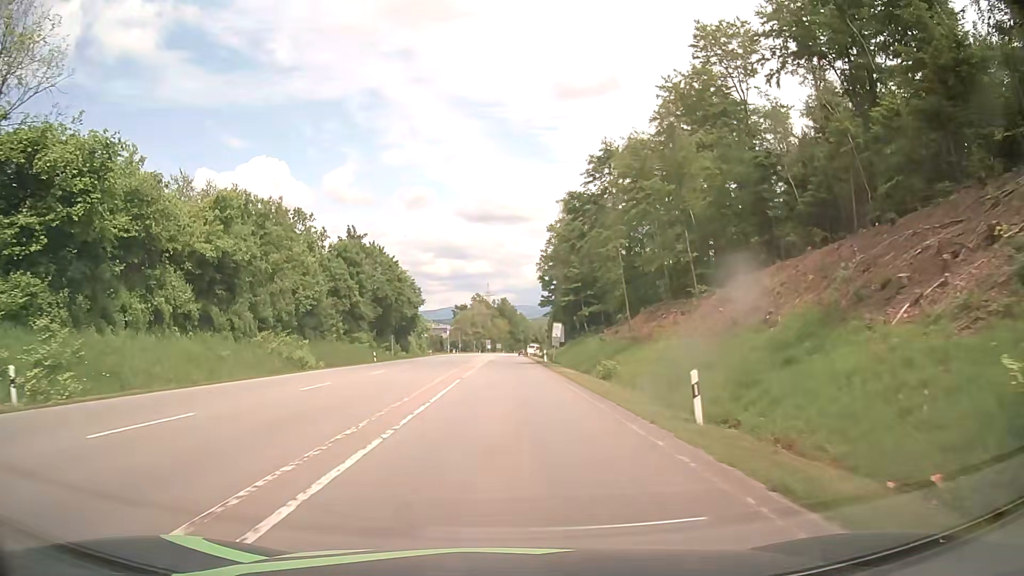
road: secondary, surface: asphalt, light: Day
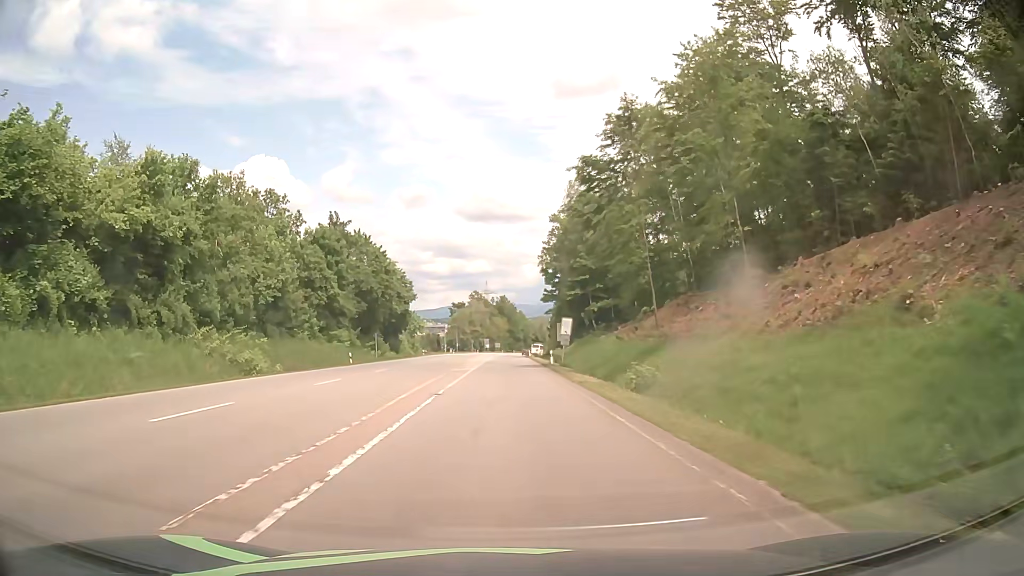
(-0.1, +9.2) m; 0°
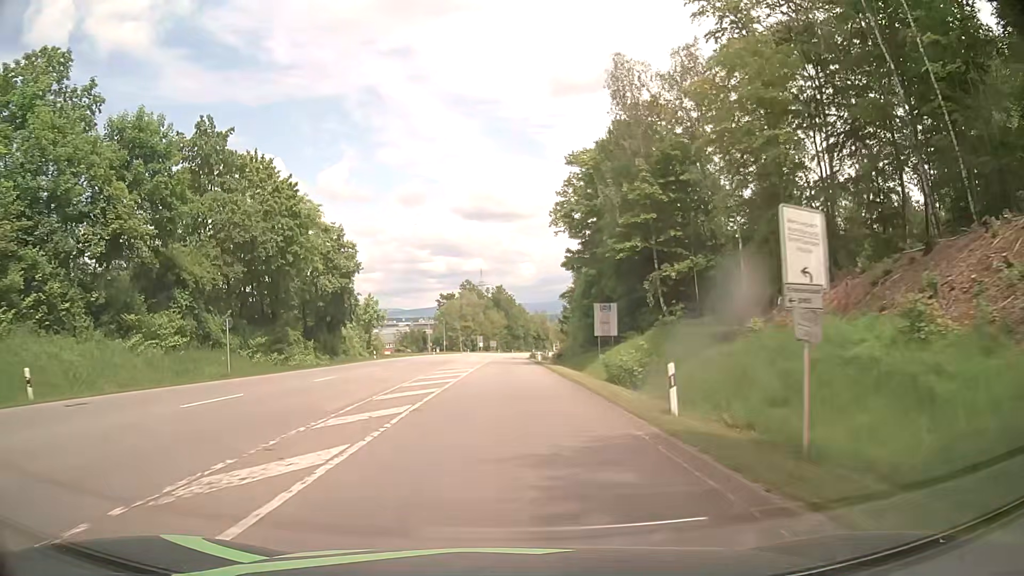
(-0.2, +36.8) m; 0°
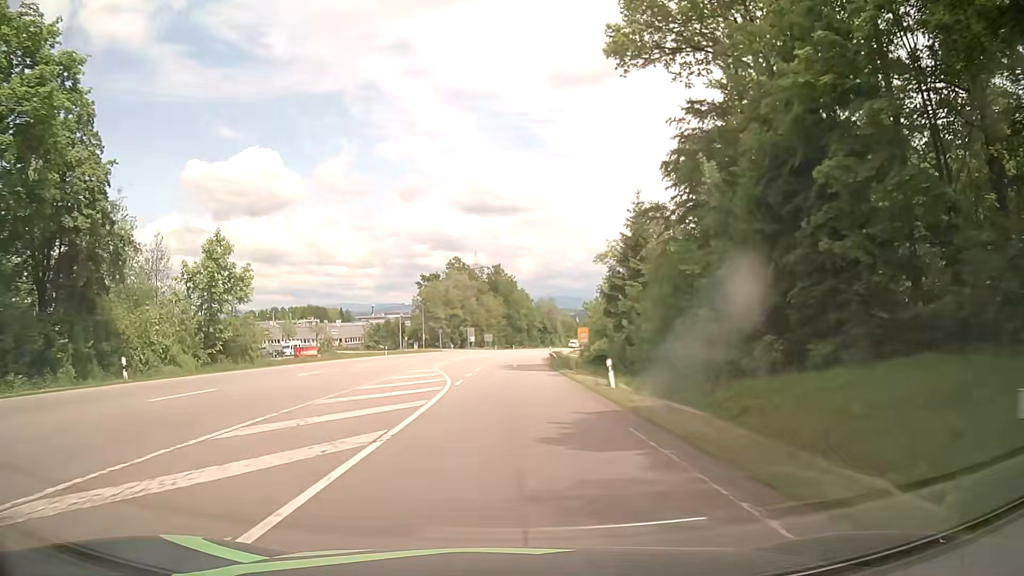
(-0.1, +45.9) m; 0°
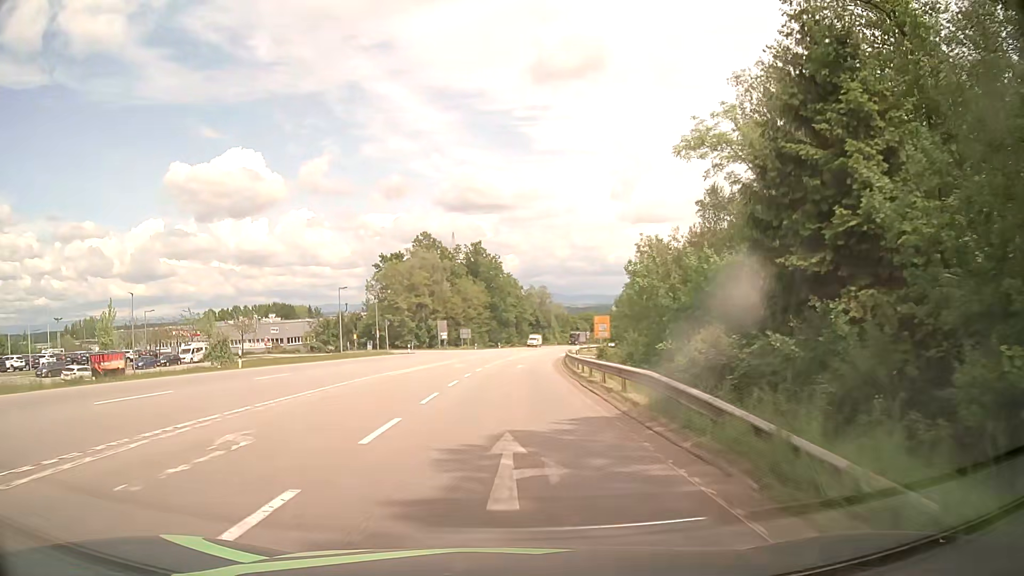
(+0.2, +36.7) m; +2°
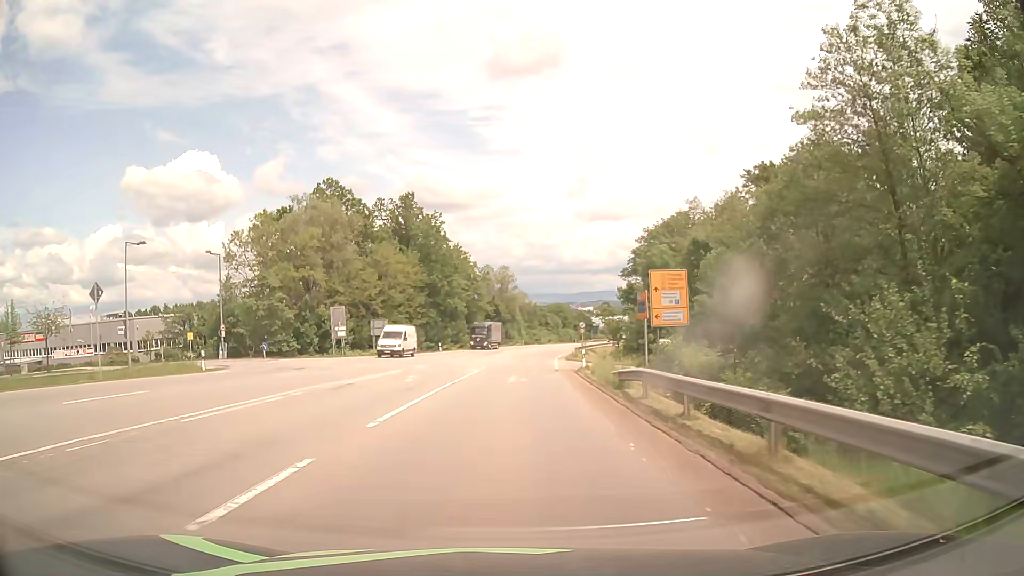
(+0.9, +45.9) m; +3°
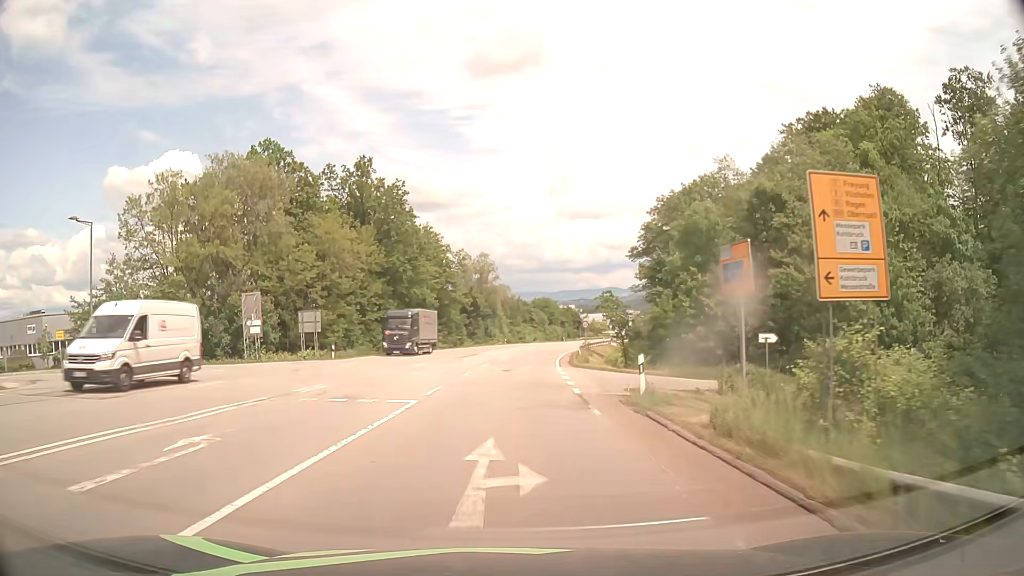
(+0.2, +18.3) m; +1°
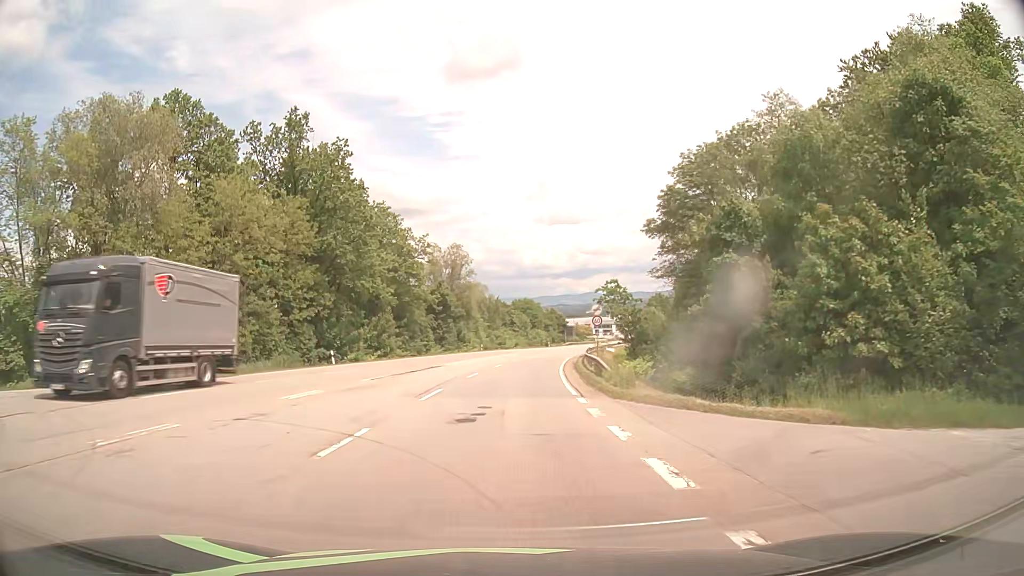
(+0.4, +18.3) m; +2°
(0, +10) (0, +20) (+1, +30) (+1, +40) (+2, +50) (+3, +60) (+4, +70) (+6, +80) (+8, +89) (+10, +99) m
